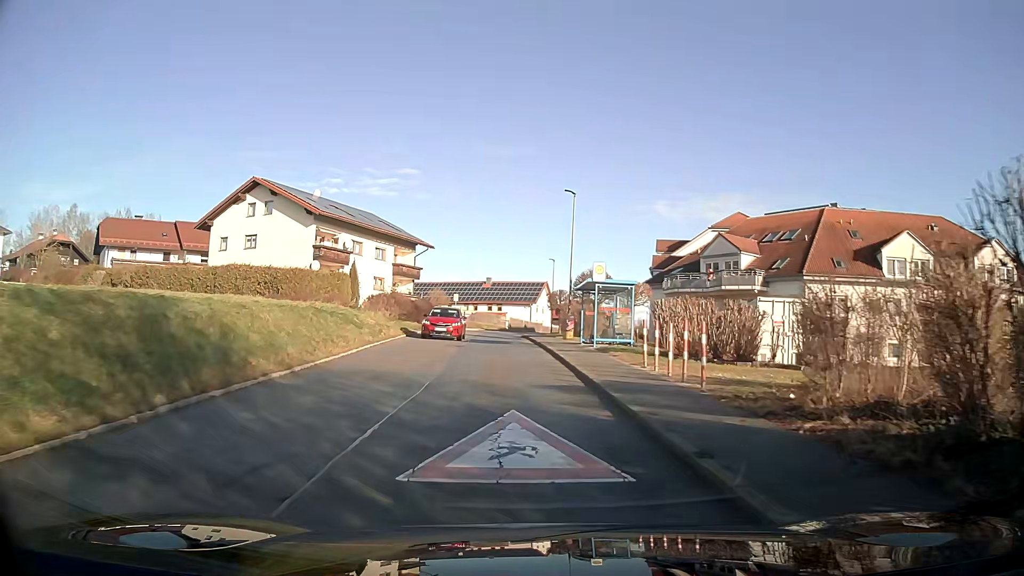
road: tertiary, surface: asphalt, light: Day
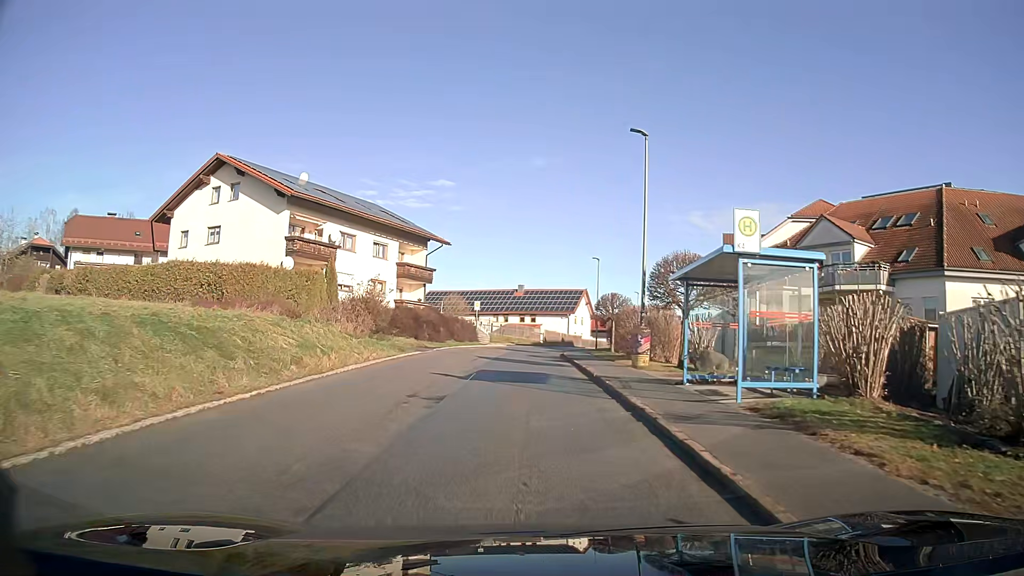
(-0.3, +13.7) m; -2°
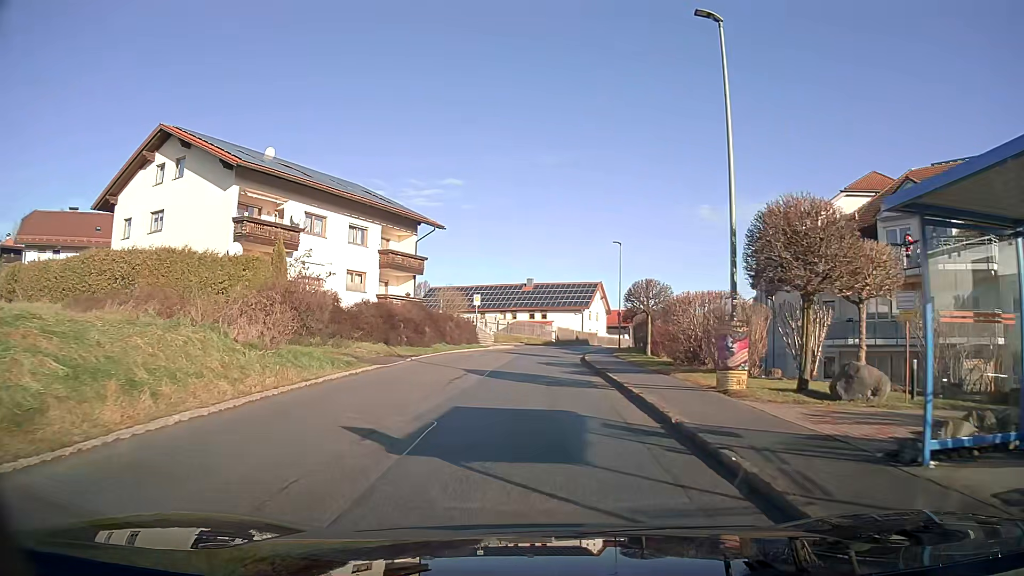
(0.0, +9.1) m; 0°
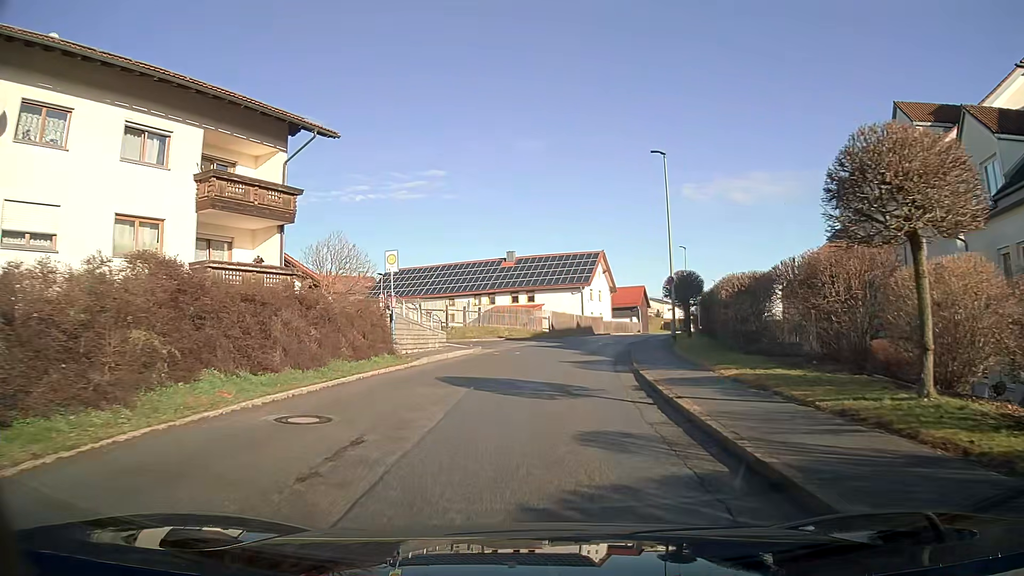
(+0.2, +23.2) m; +1°
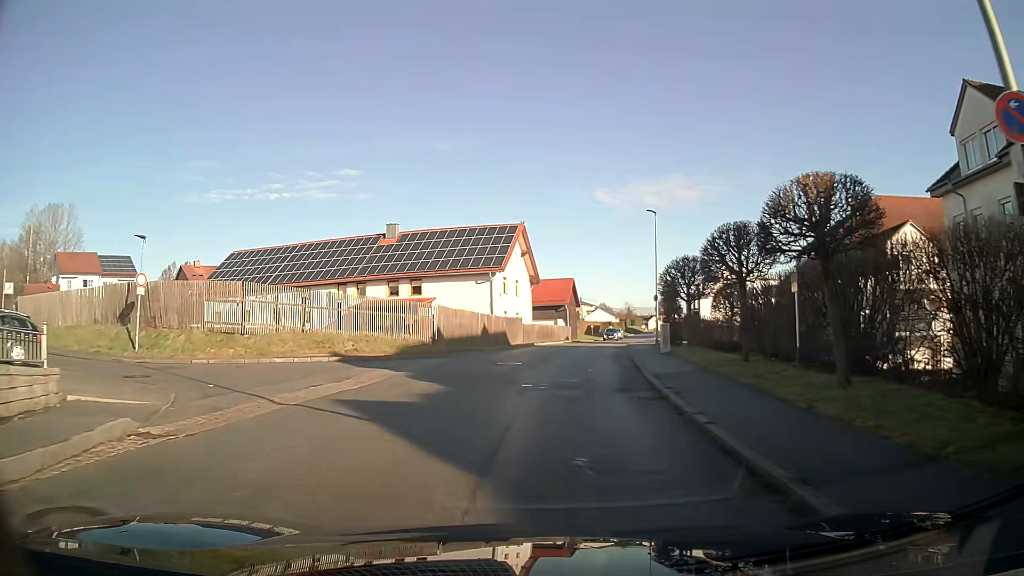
(+1.4, +23.6) m; +8°
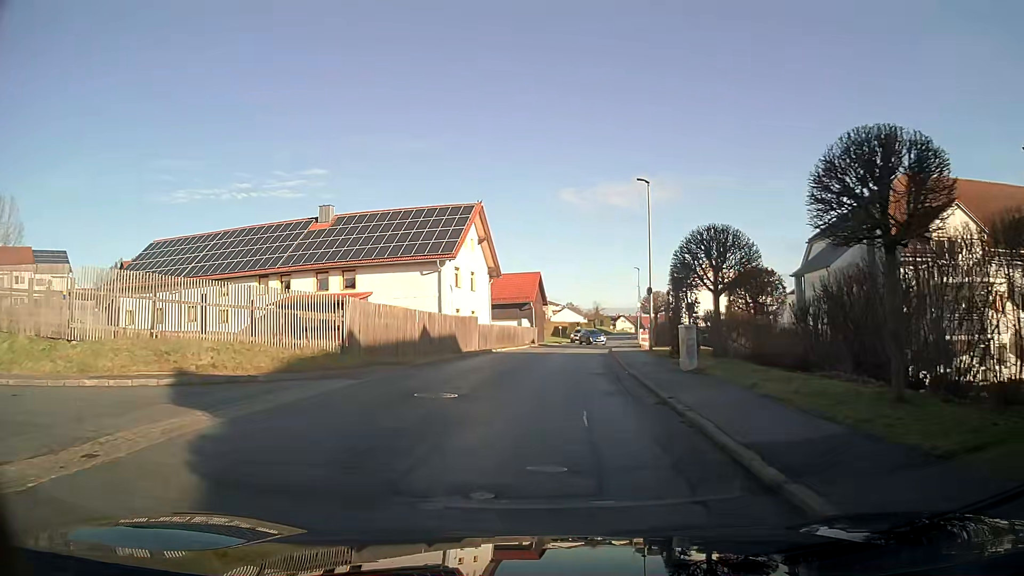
(+0.3, +9.4) m; +3°
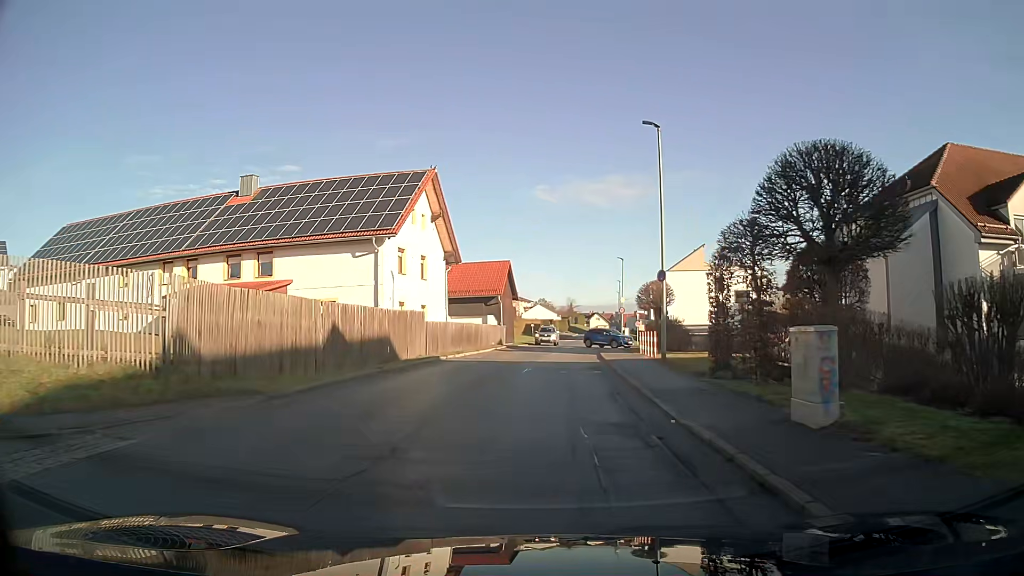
(+0.2, +9.4) m; +2°
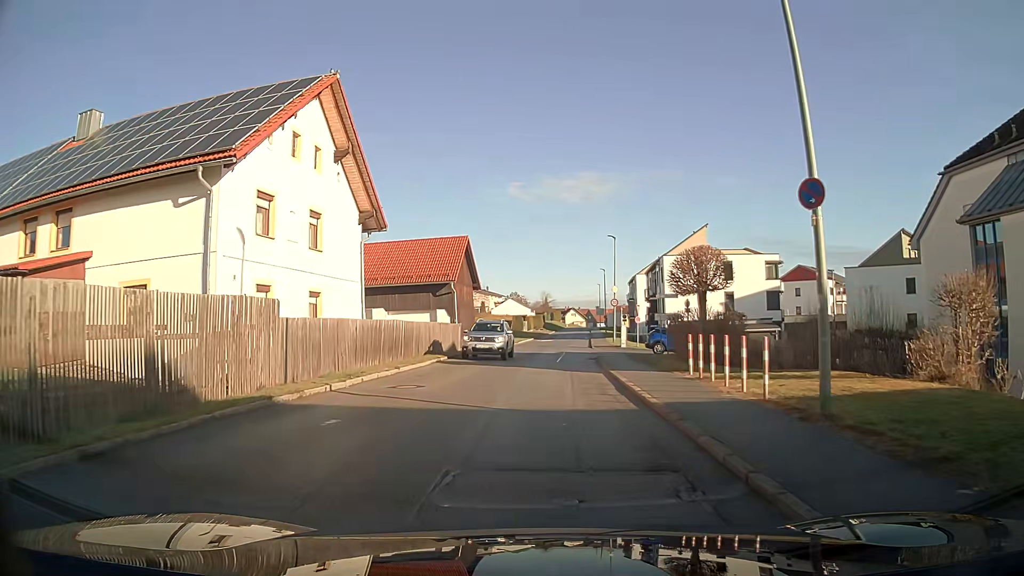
(+0.3, +14.1) m; +2°
(0, +10) (0, +20) (+1, +30) (+1, +40) (+2, +50) (+3, +60) (+3, +70) (+4, +80) (+5, +90) (+6, +100) m
